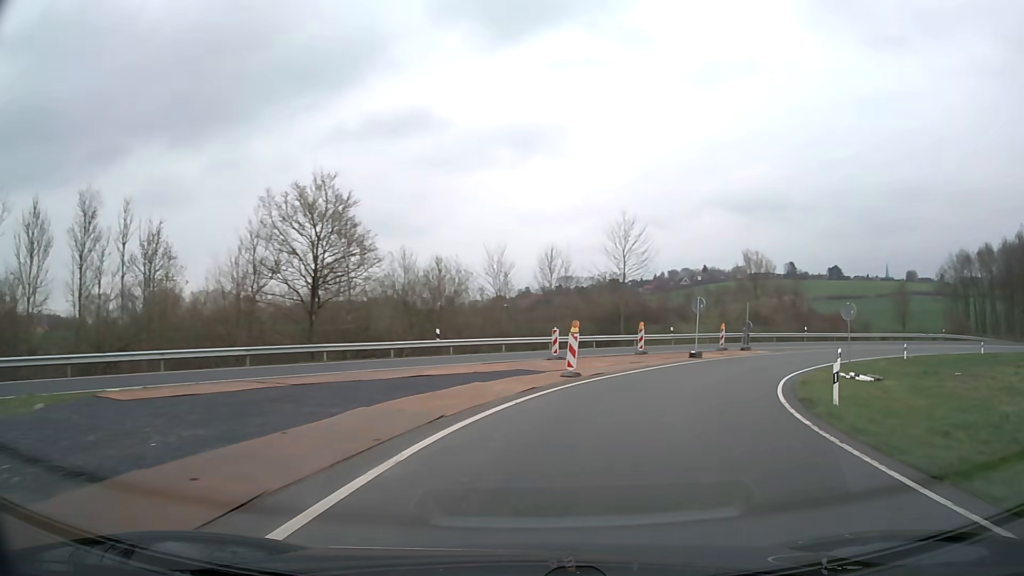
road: trunk_link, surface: asphalt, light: Day
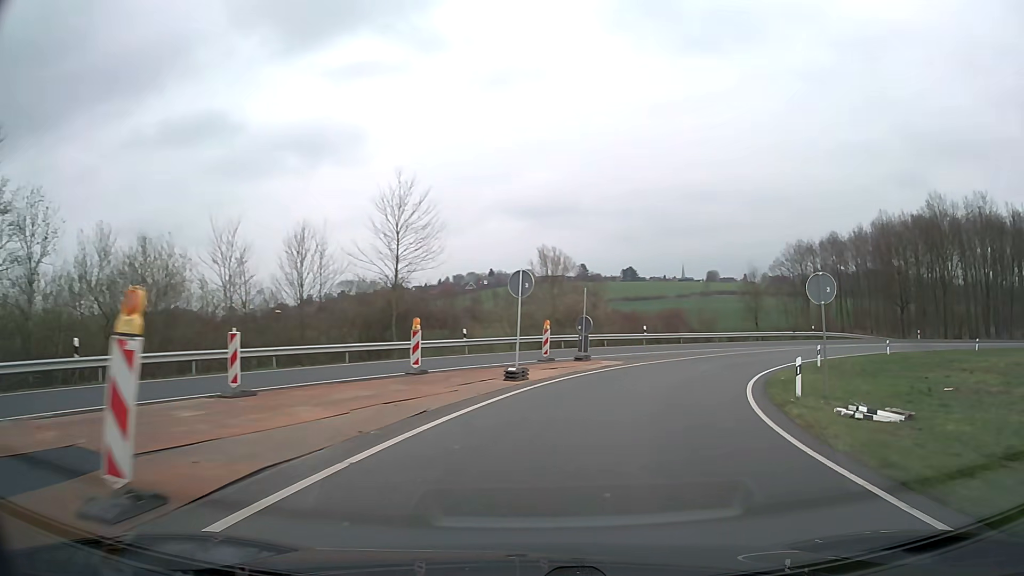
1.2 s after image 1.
(+2.4, +15.3) m; +18°
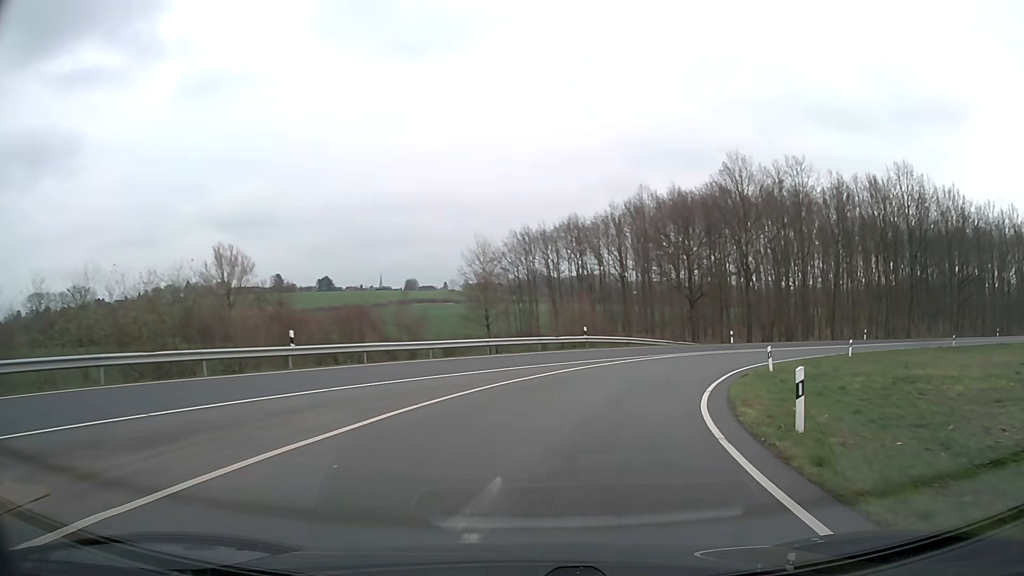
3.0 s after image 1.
(+5.0, +22.7) m; +25°
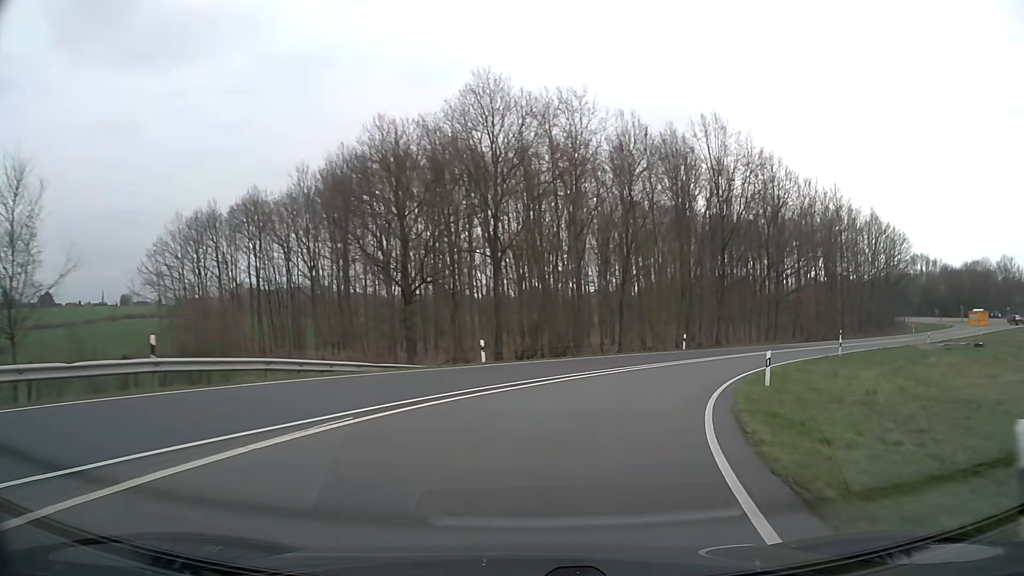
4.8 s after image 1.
(+4.8, +23.0) m; +24°
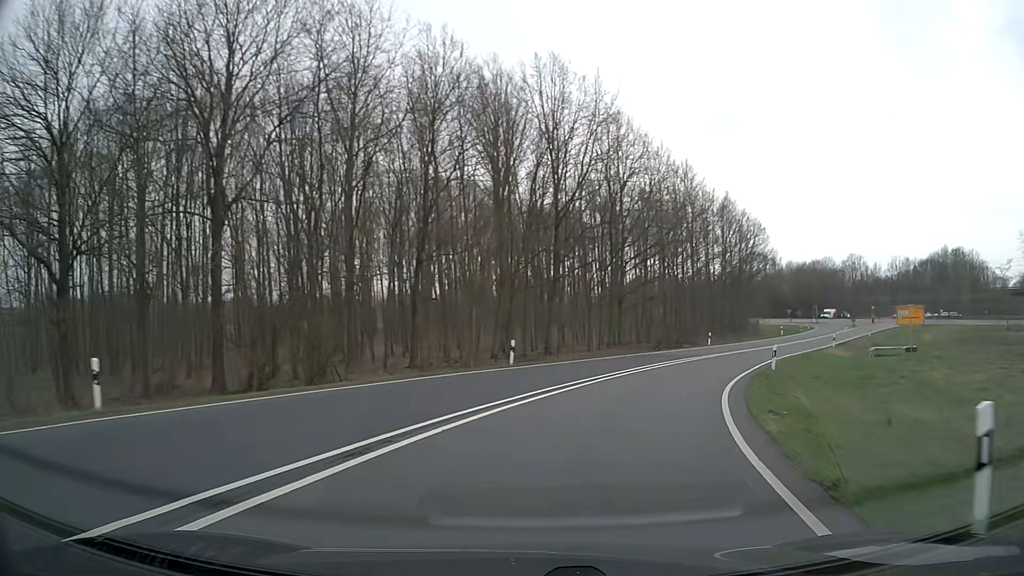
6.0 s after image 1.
(+2.2, +15.6) m; +17°
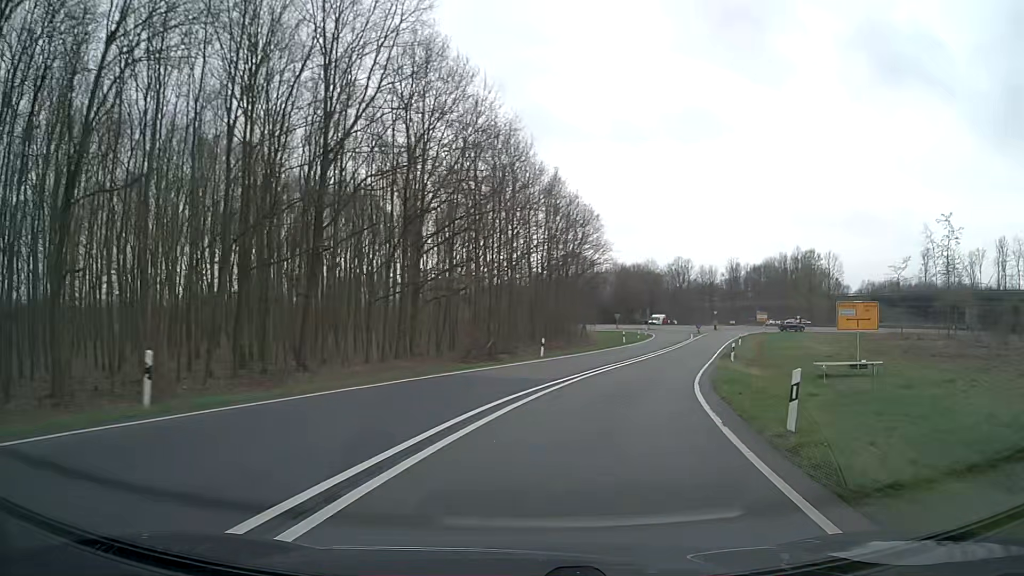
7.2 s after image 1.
(+2.2, +15.6) m; +17°
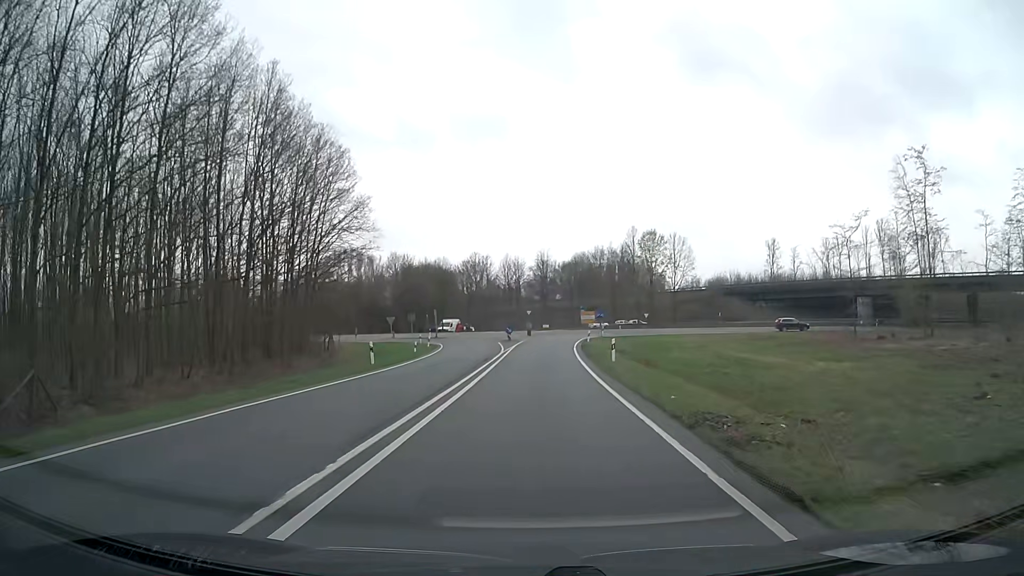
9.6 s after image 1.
(+5.9, +29.9) m; +17°
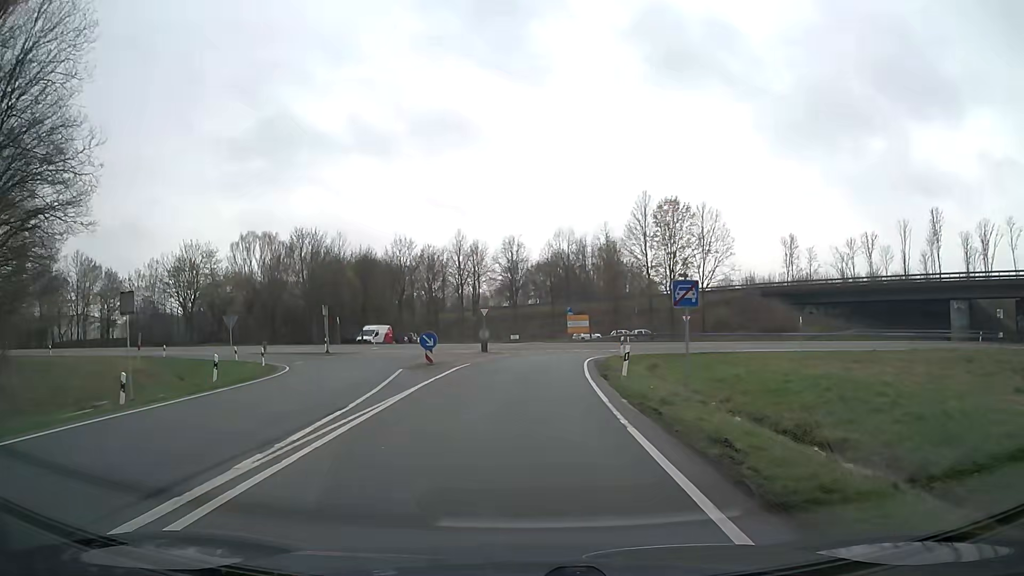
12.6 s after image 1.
(+1.0, +34.0) m; +2°
(0, +10) (0, +20) (+1, +30) (+2, +40) (+6, +49) (+15, +54) (+25, +54) (+35, +53) (+45, +52) (+55, +50) m
